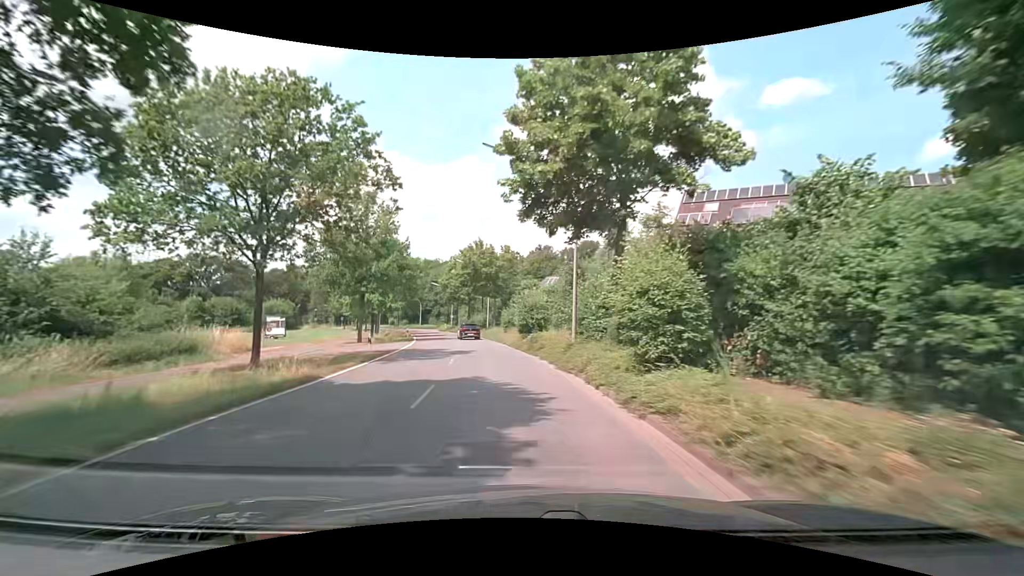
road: secondary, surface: asphalt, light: Day
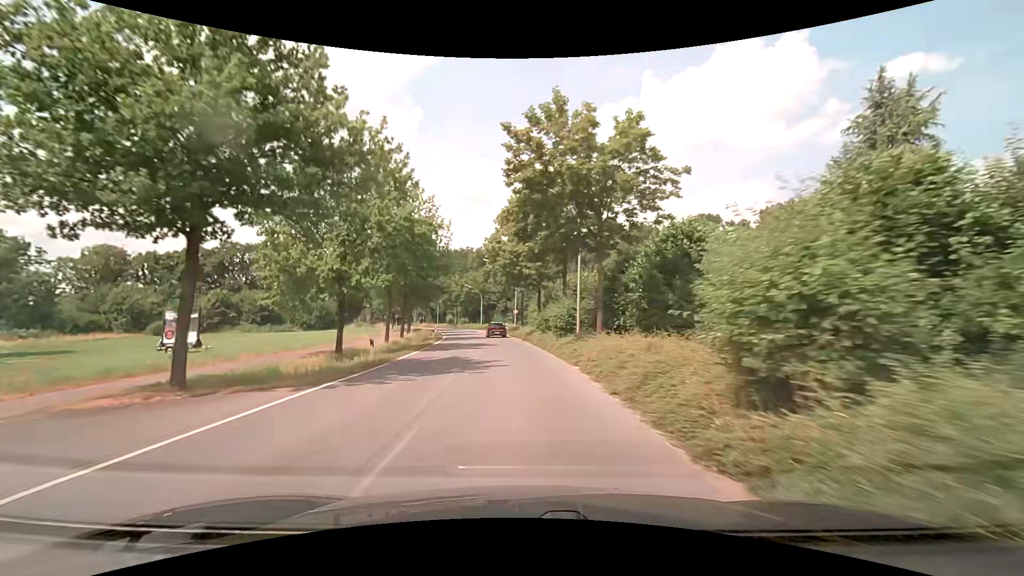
(-2.4, +30.9) m; -9°
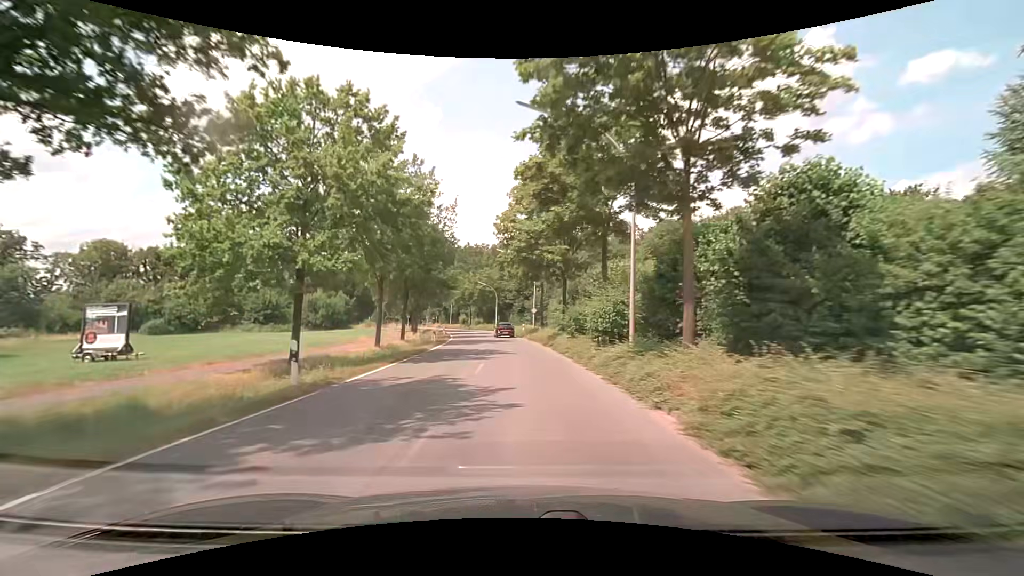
(-0.1, +7.8) m; -2°
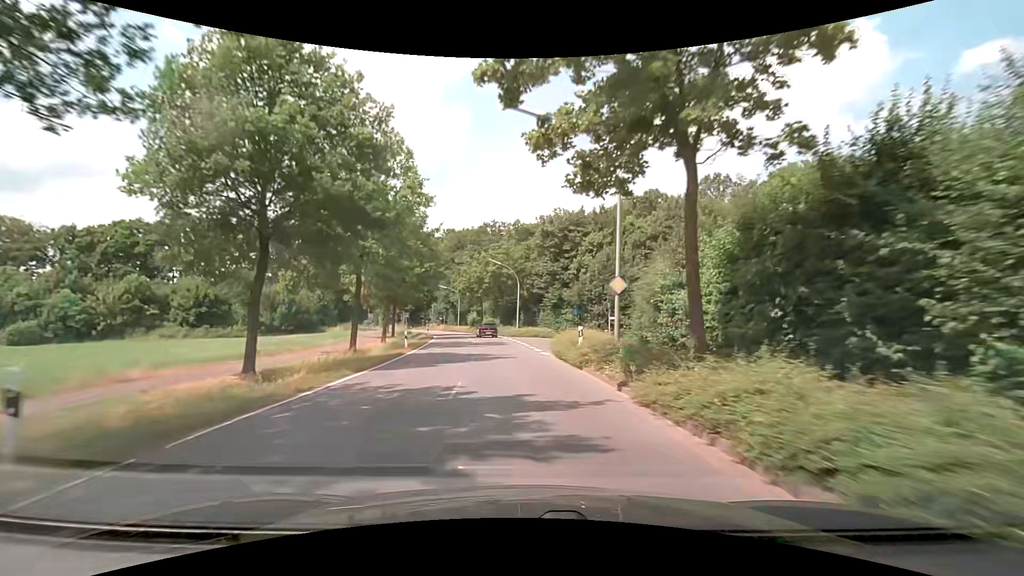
(-1.0, +31.1) m; -4°
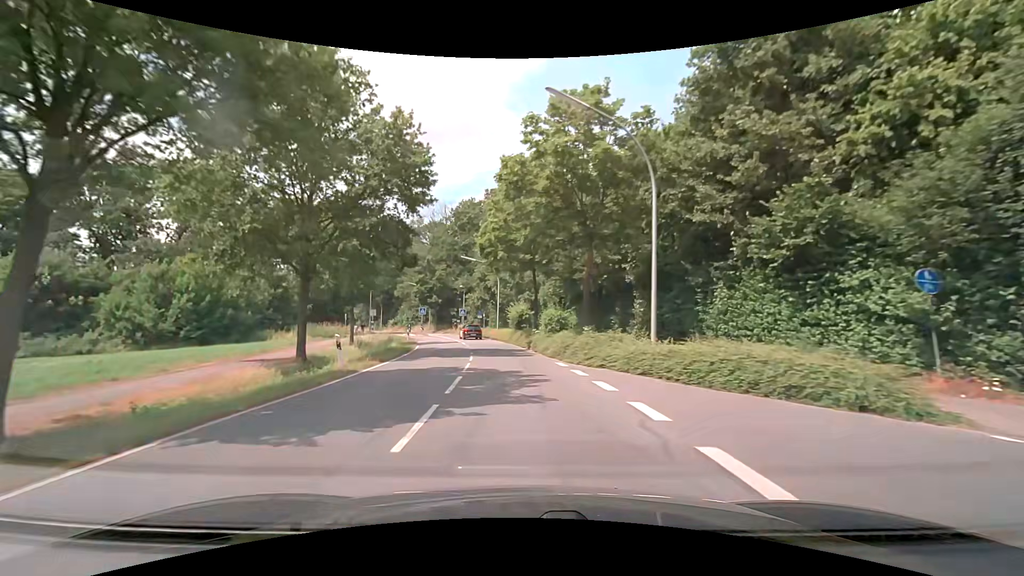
(-2.1, +38.9) m; -7°
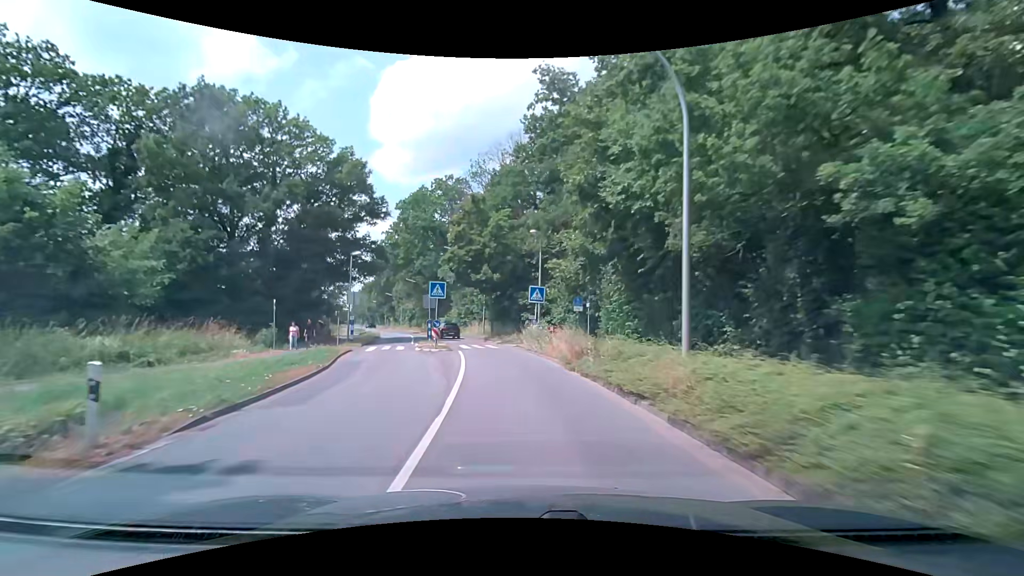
(-3.4, +38.8) m; -10°
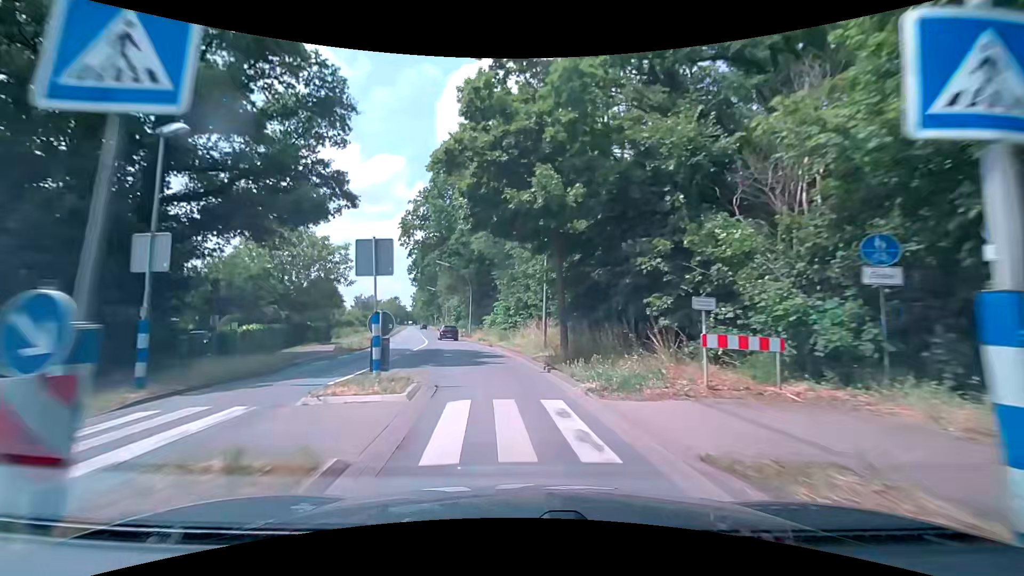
(-1.5, +23.3) m; -8°
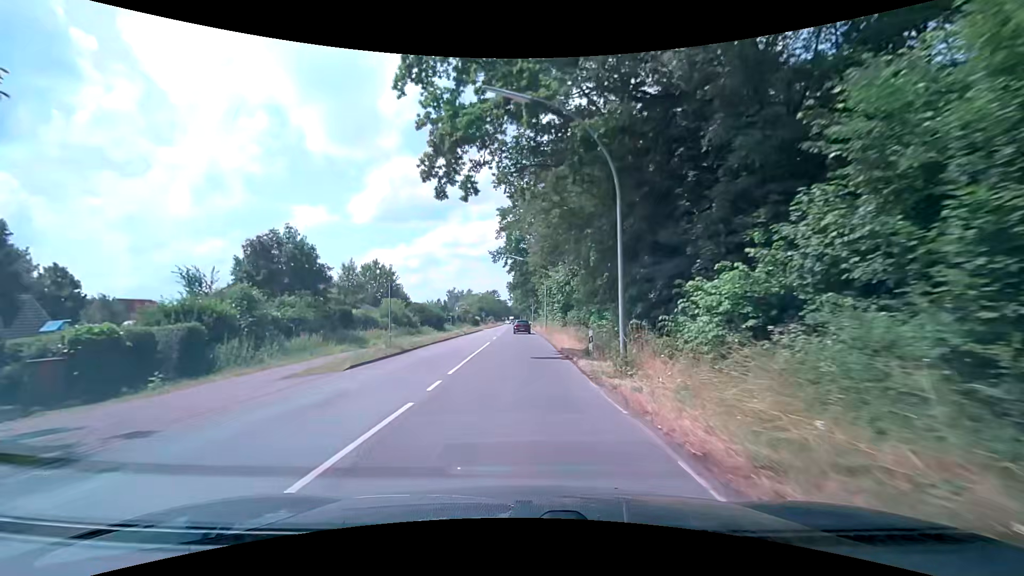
(-5.0, +38.5) m; -12°
(0, +10) (0, +20) (0, +30) (0, +40) (0, +50) (0, +60) (0, +70) (0, +80) (0, +90) (-1, +100) m
